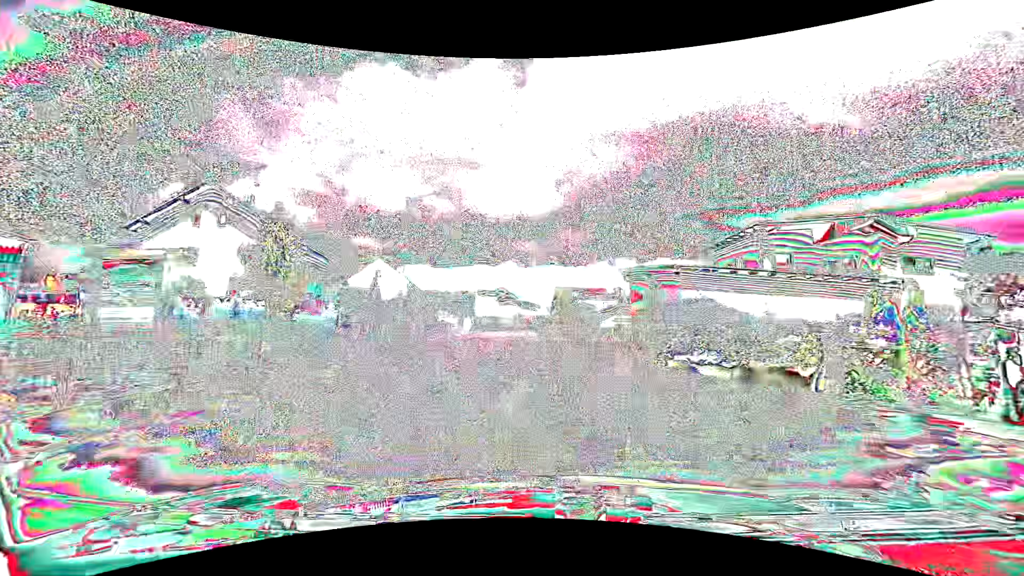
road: tertiary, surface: asphalt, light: Day
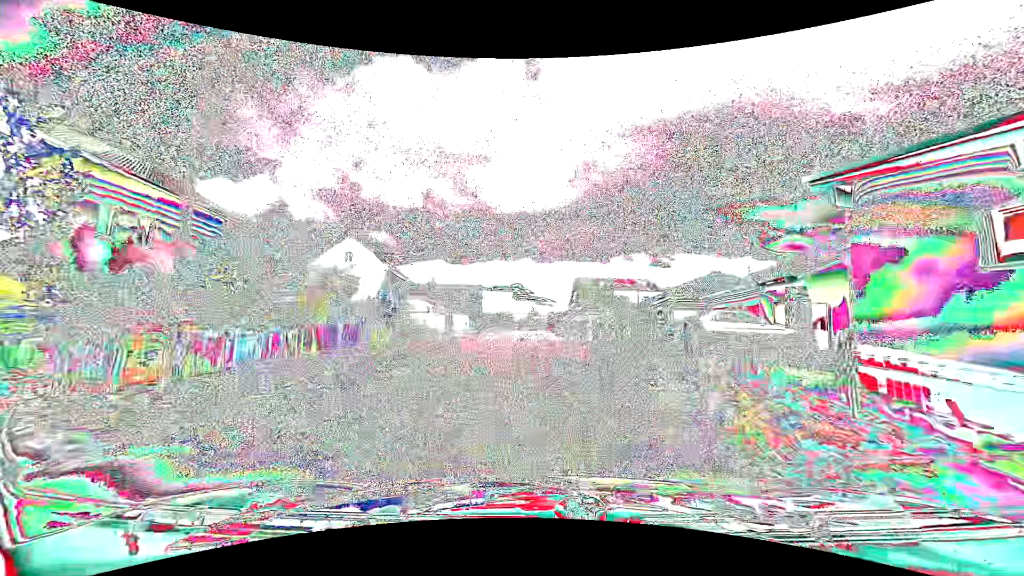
(-0.3, +17.0) m; -2°
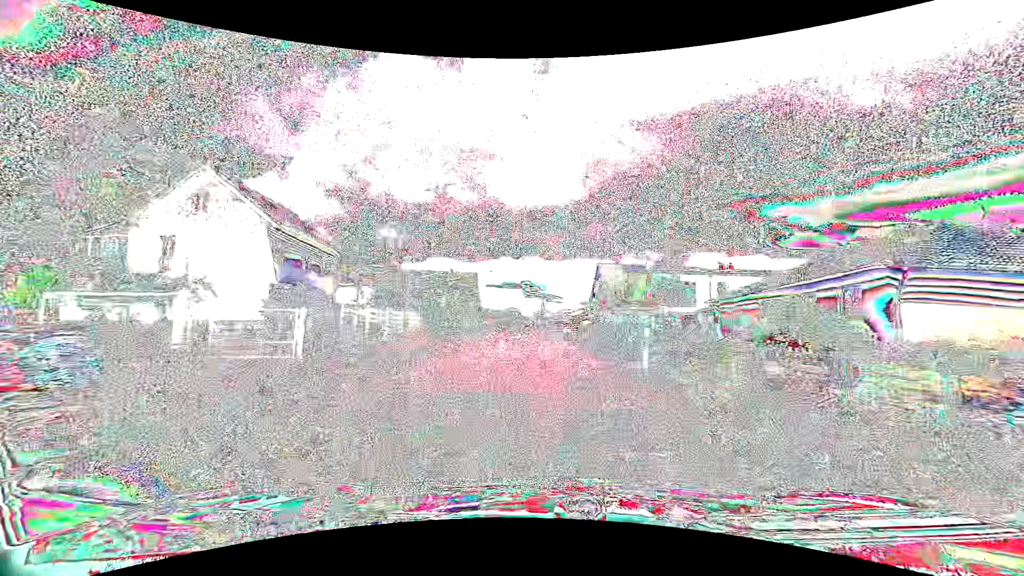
(-0.3, +25.6) m; -1°
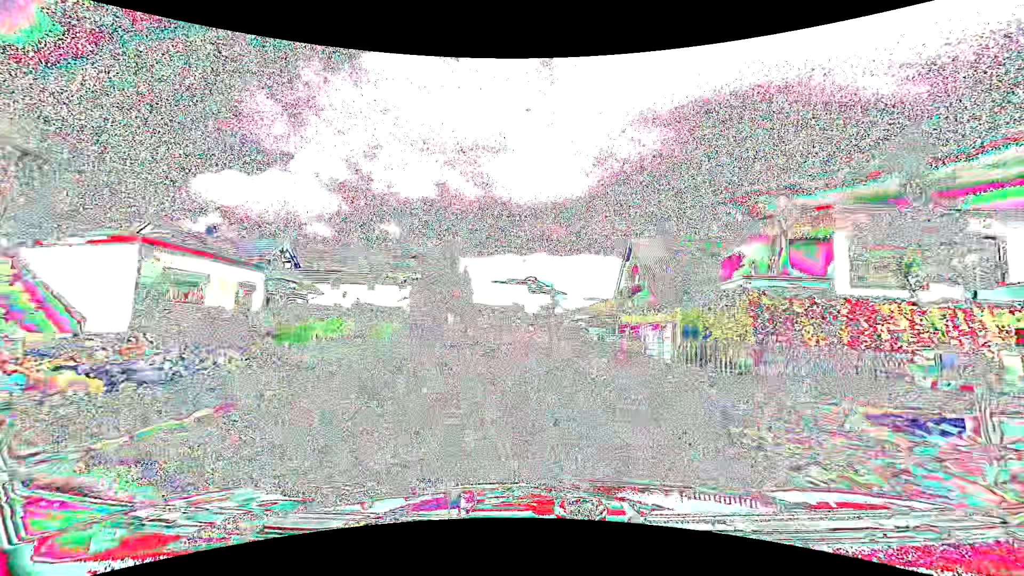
(-0.2, +25.7) m; -1°
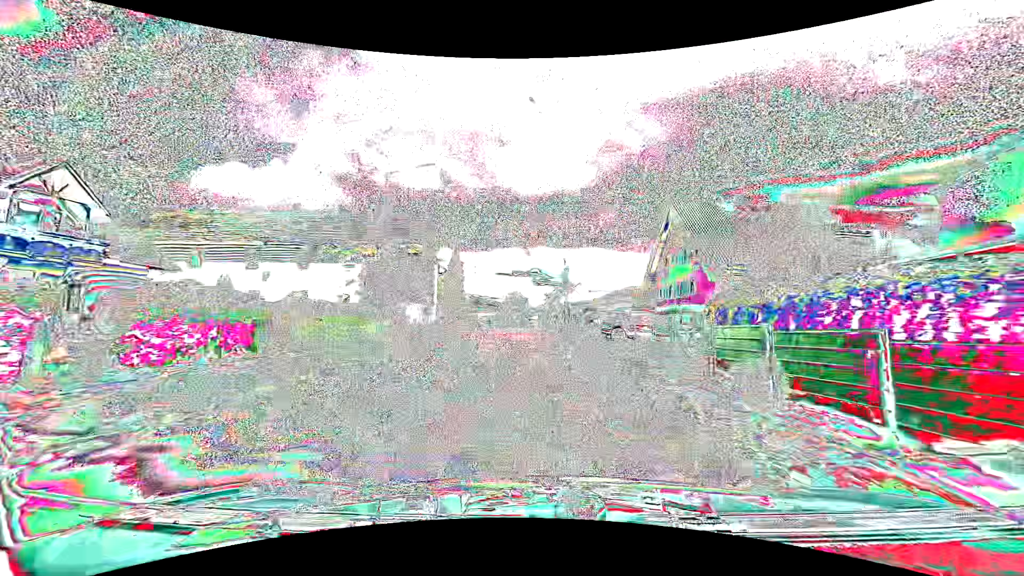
(0.0, +17.2) m; 0°
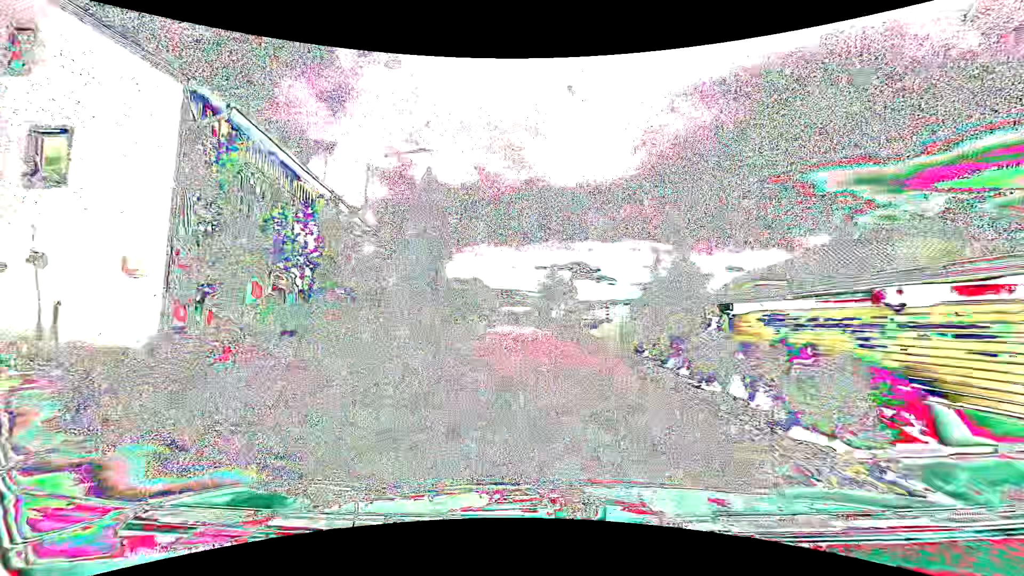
(-1.6, +43.3) m; -5°
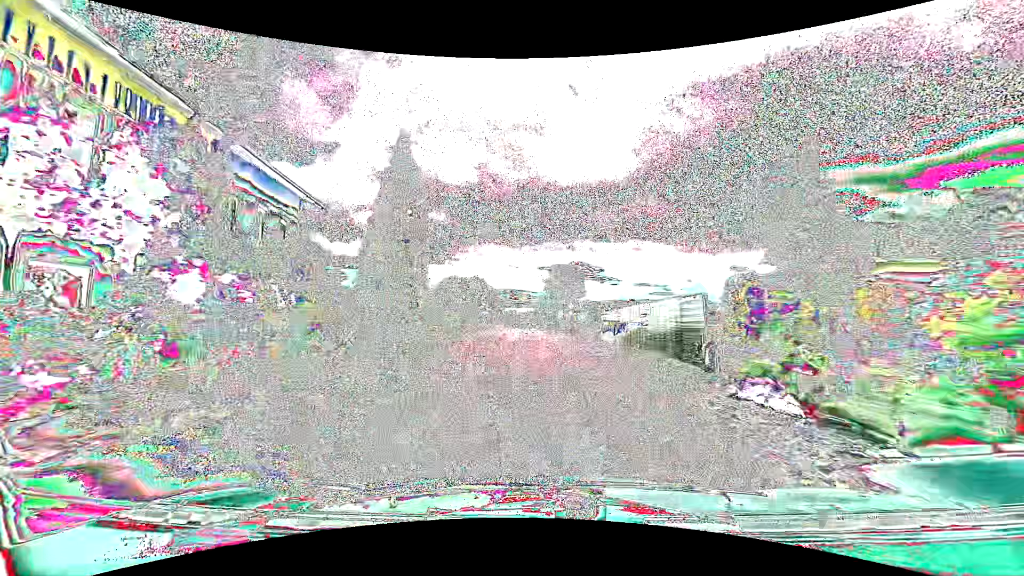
(0.0, +8.6) m; -1°
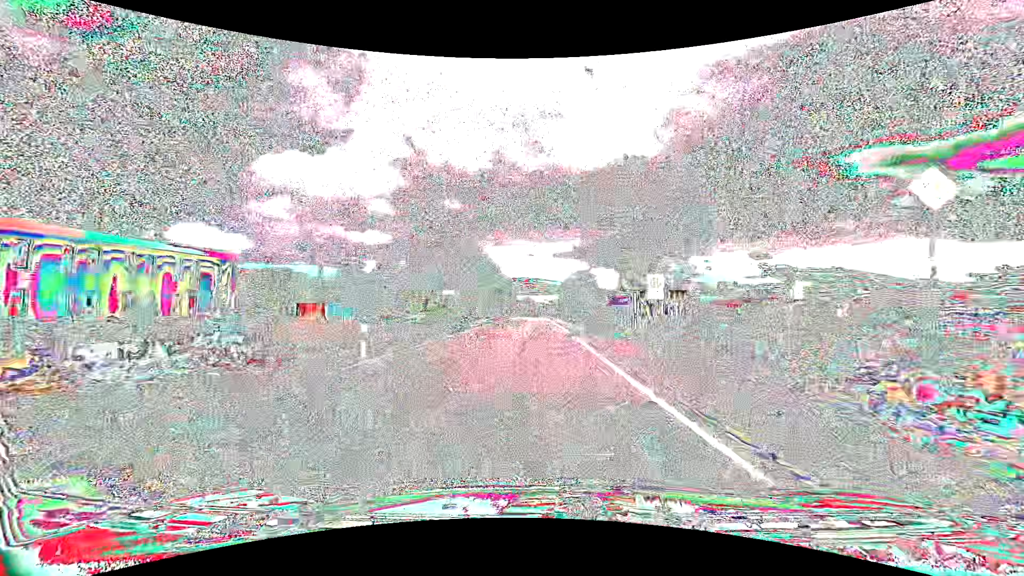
(-0.9, +44.3) m; -2°
(0, +10) (0, +20) (0, +30) (0, +40) (0, +50) (0, +60) (0, +70) (0, +80) (0, +90) (0, +100) m
